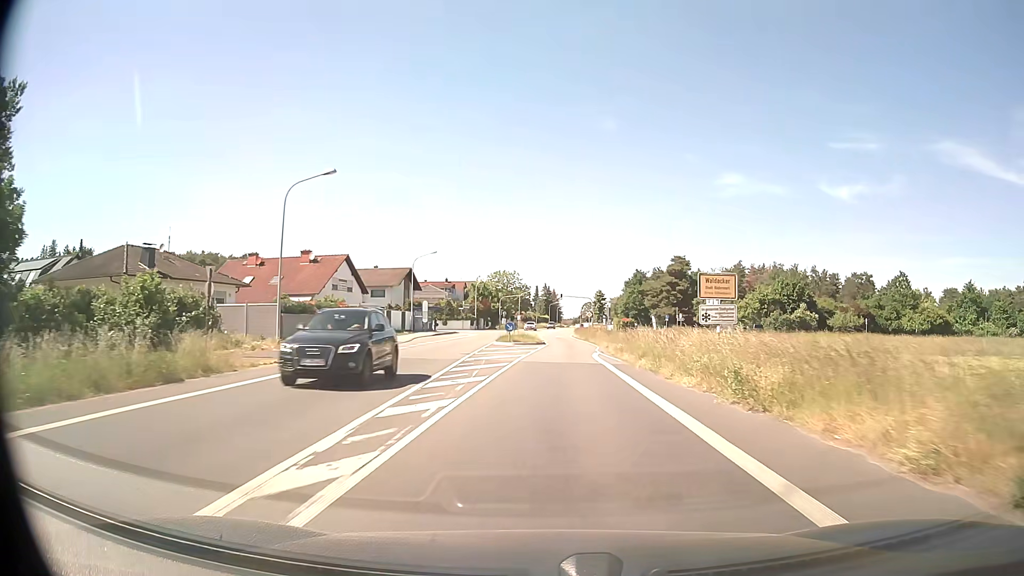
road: primary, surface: asphalt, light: Day
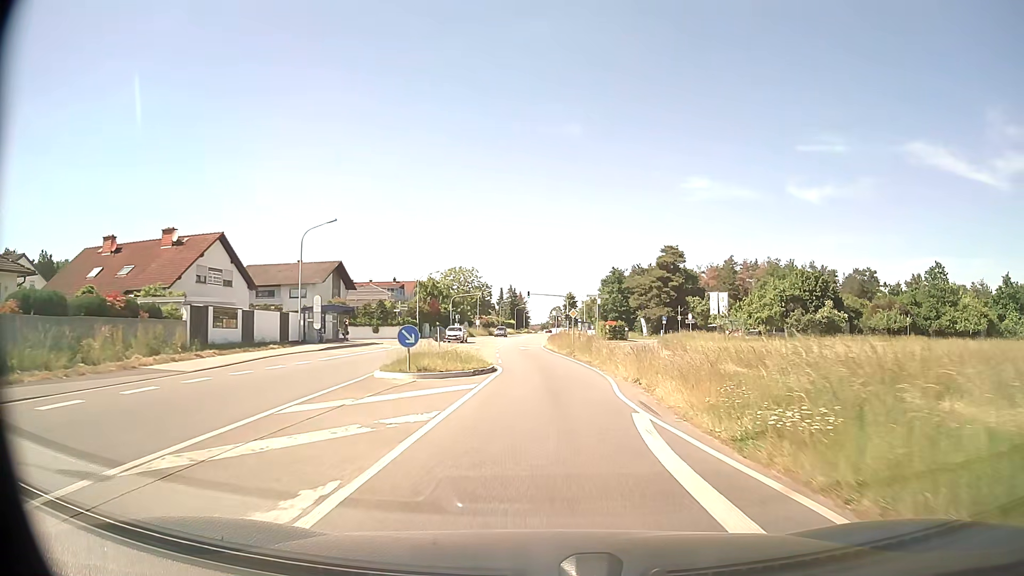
(+0.6, +23.1) m; +3°
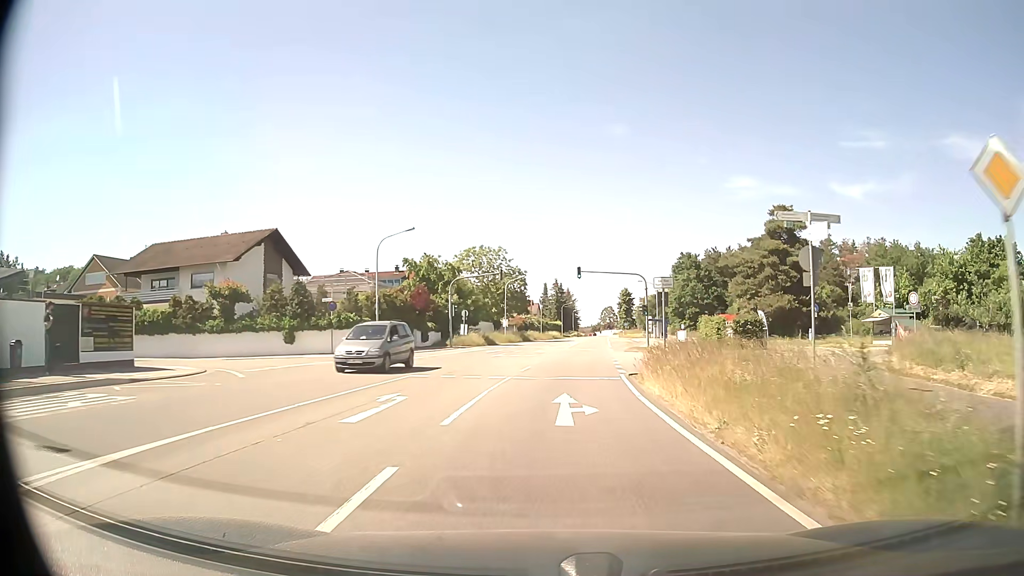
(-0.7, +35.8) m; -4°
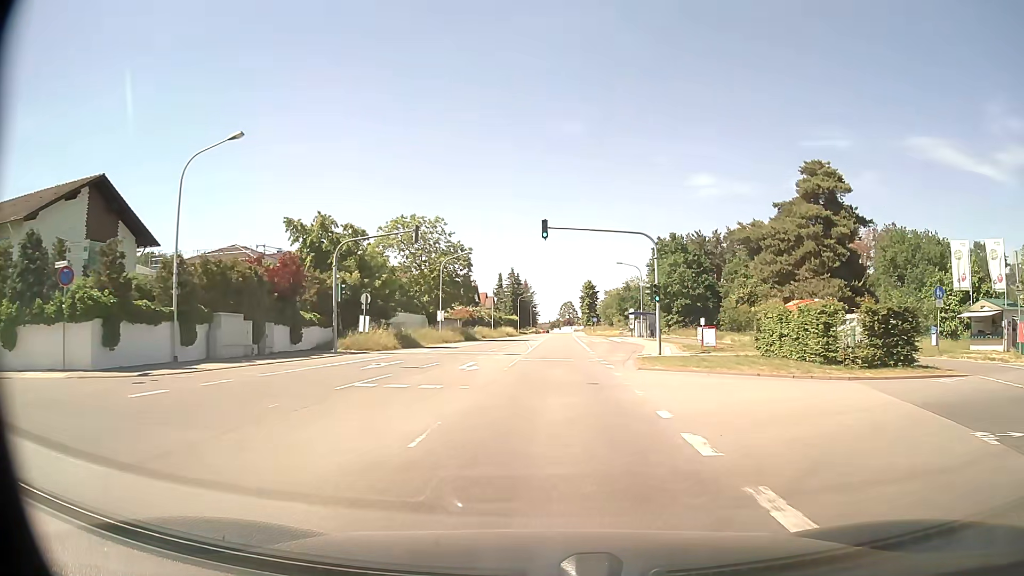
(+0.7, +20.9) m; +4°
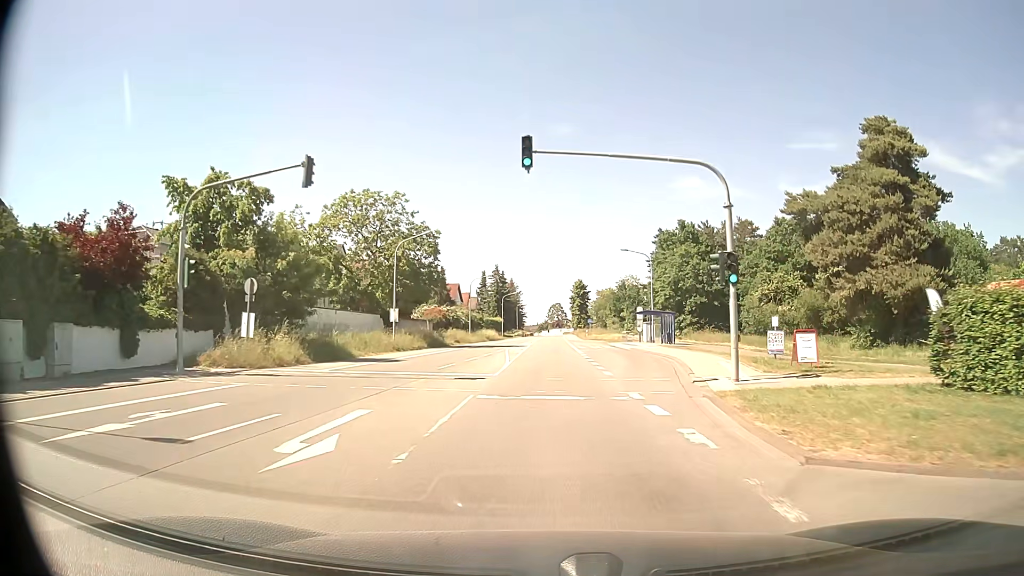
(+0.2, +14.1) m; +1°
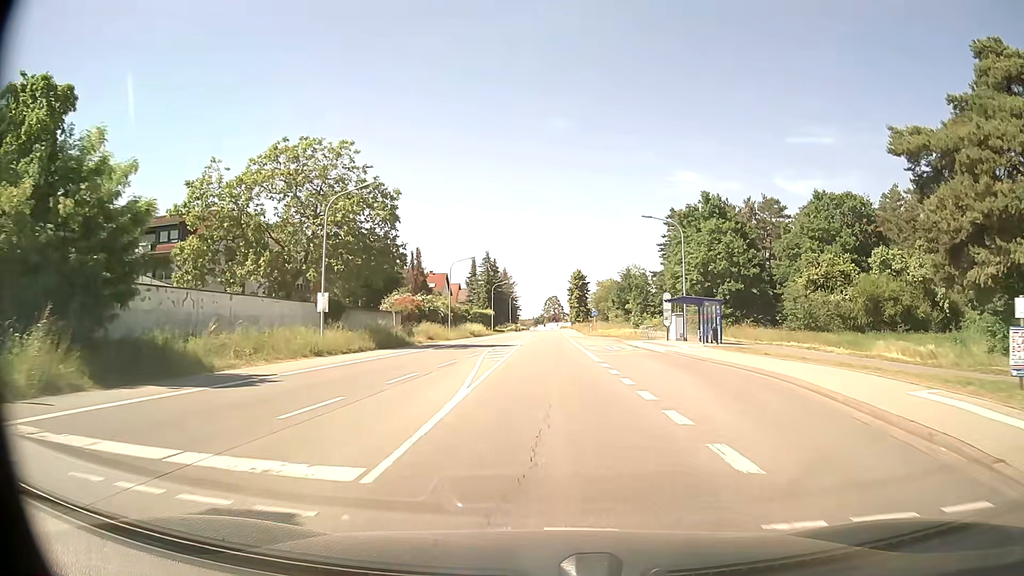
(0.0, +14.2) m; +1°
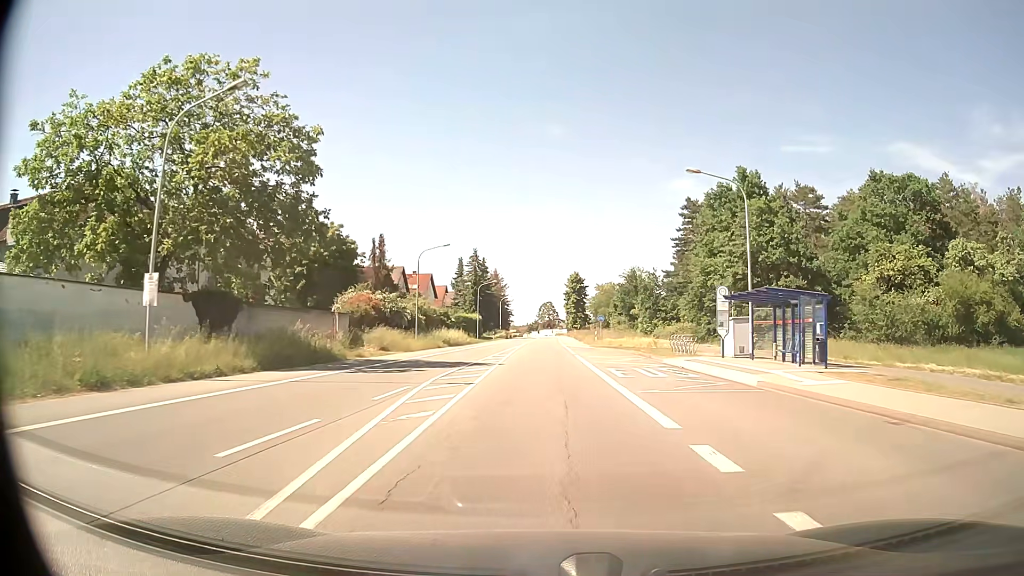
(0.0, +14.4) m; 0°
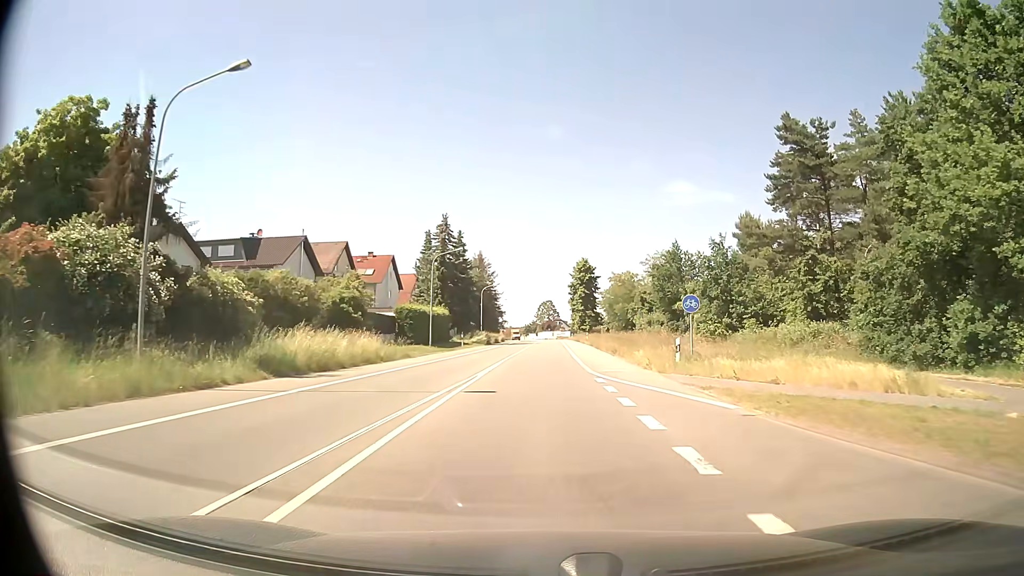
(+0.1, +36.2) m; 0°
(0, +10) (0, +20) (0, +30) (0, +40) (0, +50) (+1, +60) (+1, +70) (+1, +80) (+1, +90) (+1, +100) m
